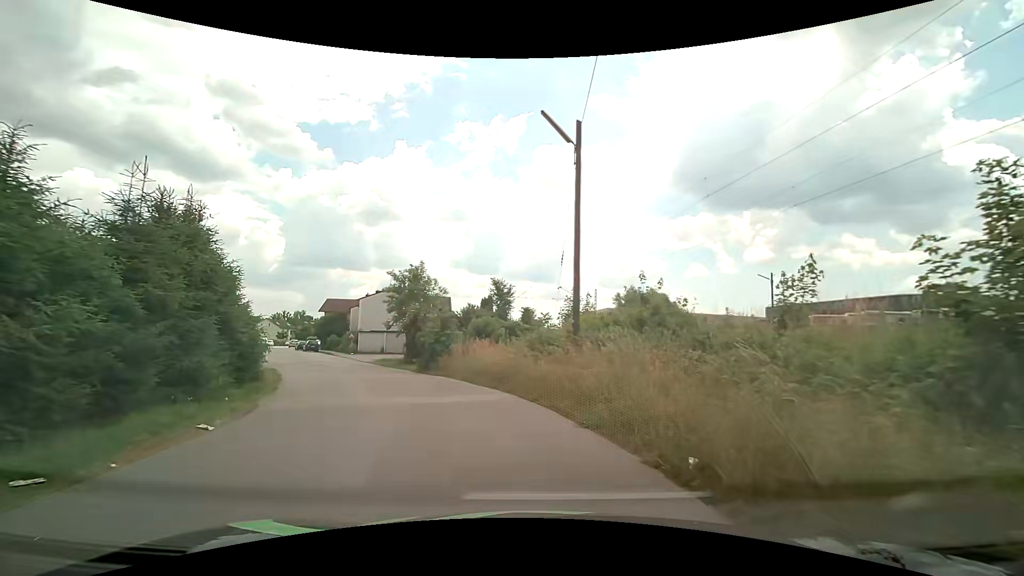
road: residential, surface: asphalt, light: Day
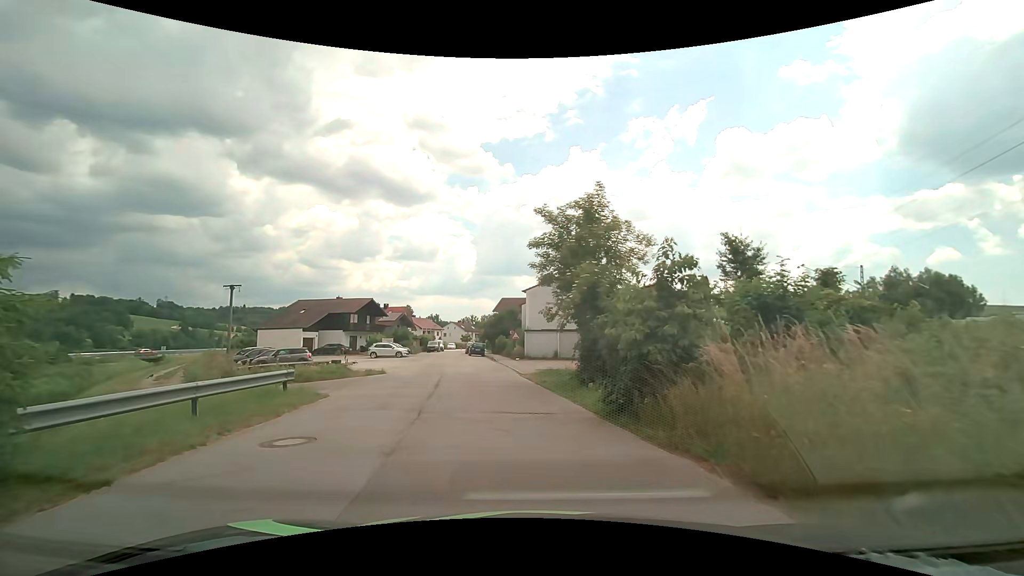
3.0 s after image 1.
(-2.7, +15.0) m; -21°
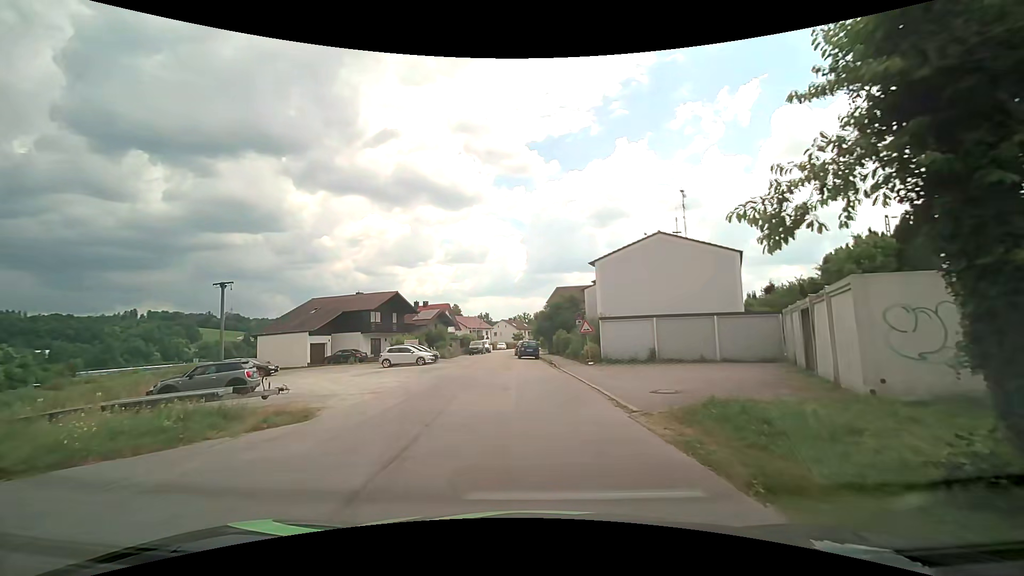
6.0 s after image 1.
(-1.3, +14.6) m; -8°
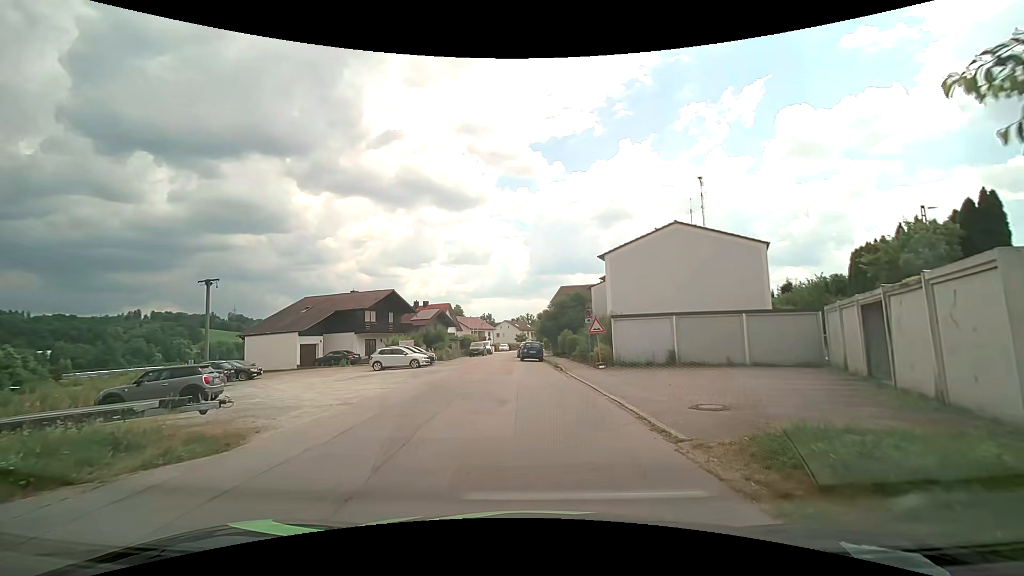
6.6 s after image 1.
(0.0, +2.9) m; -1°
